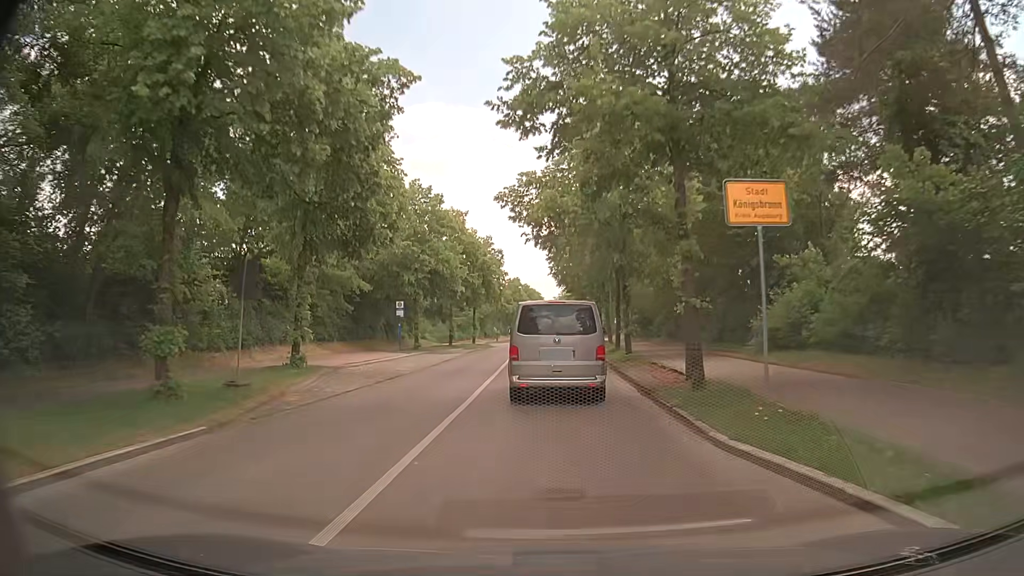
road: tertiary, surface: asphalt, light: Day
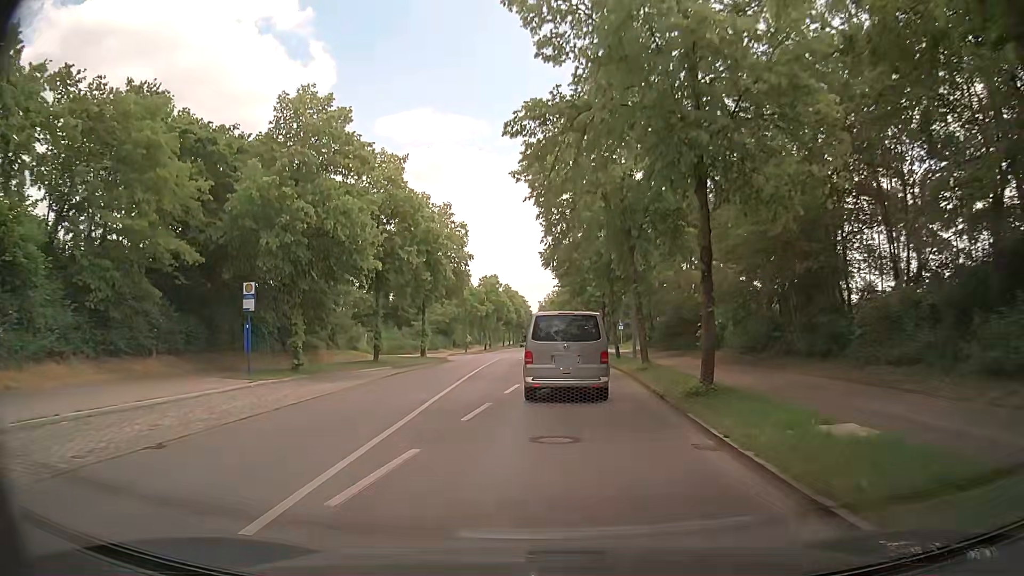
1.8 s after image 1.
(+0.3, +22.4) m; +1°
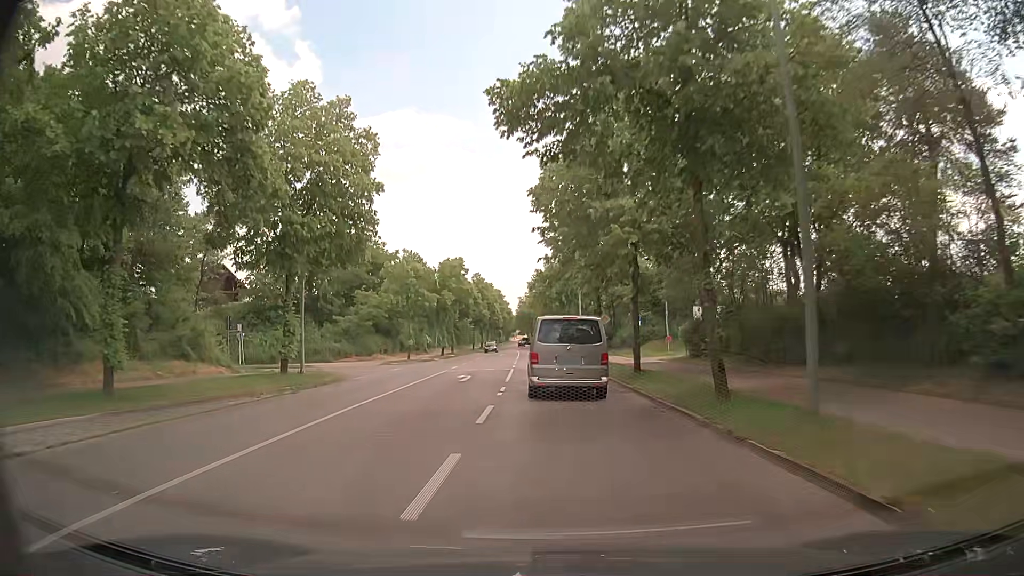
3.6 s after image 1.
(+0.4, +24.3) m; +1°
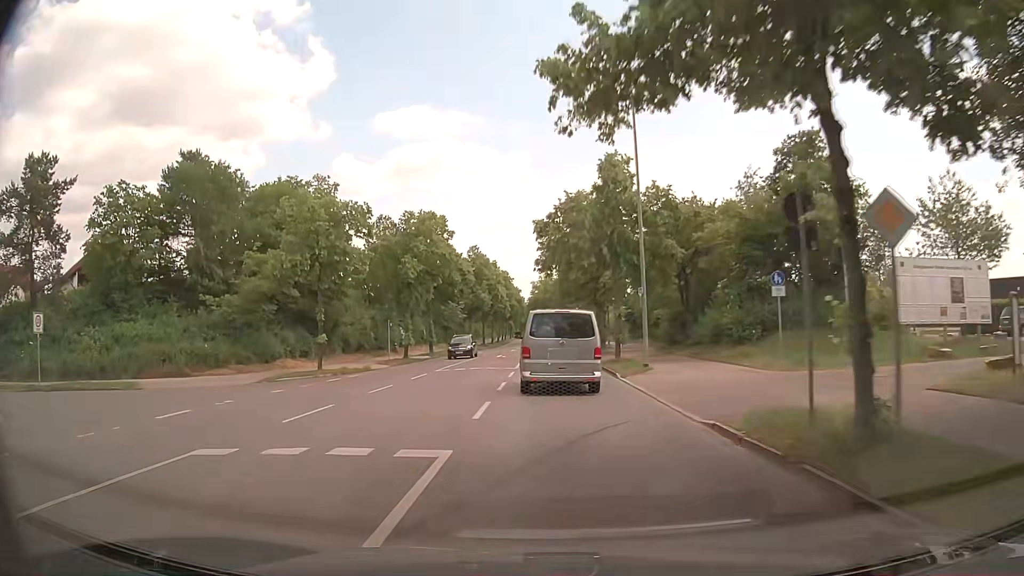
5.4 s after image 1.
(-0.2, +25.5) m; -1°
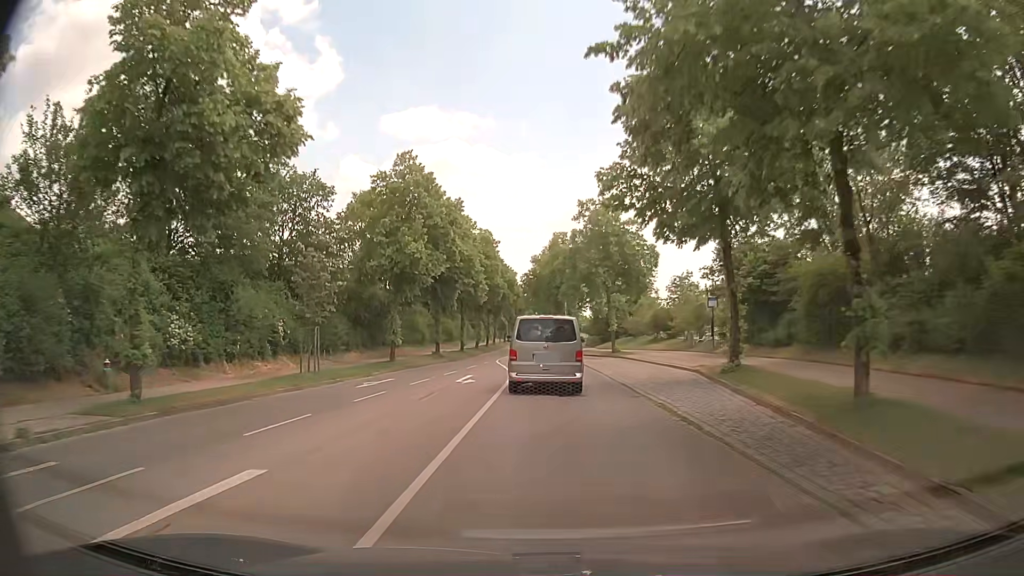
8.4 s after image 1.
(-0.1, +42.1) m; 0°
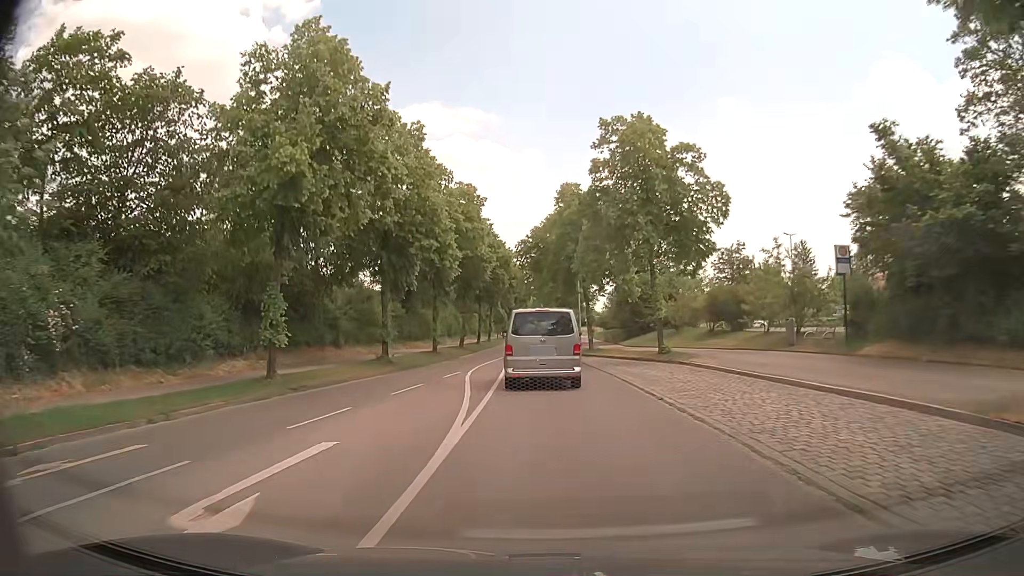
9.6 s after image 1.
(0.0, +17.5) m; -1°
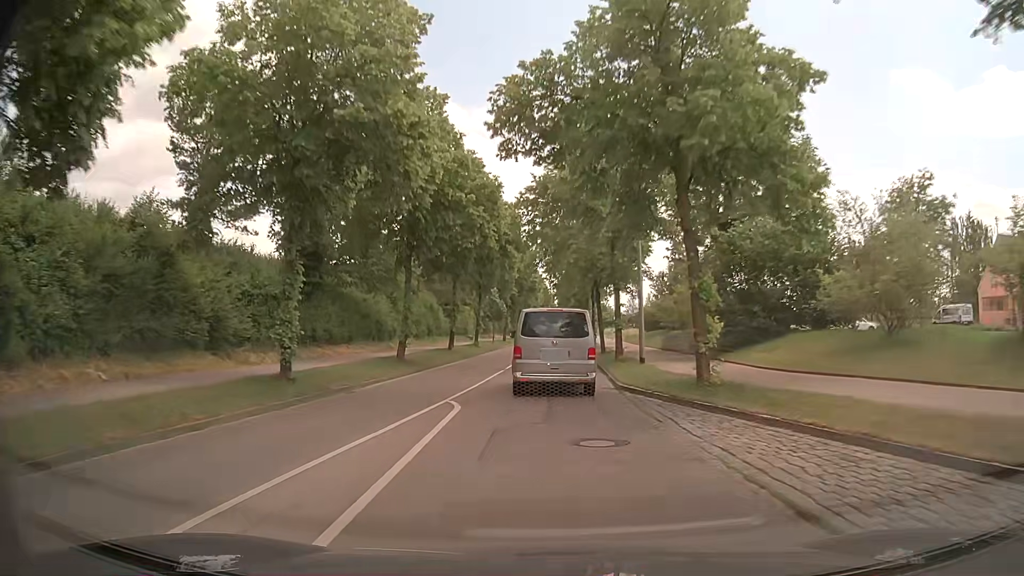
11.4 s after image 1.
(-0.2, +26.2) m; -1°
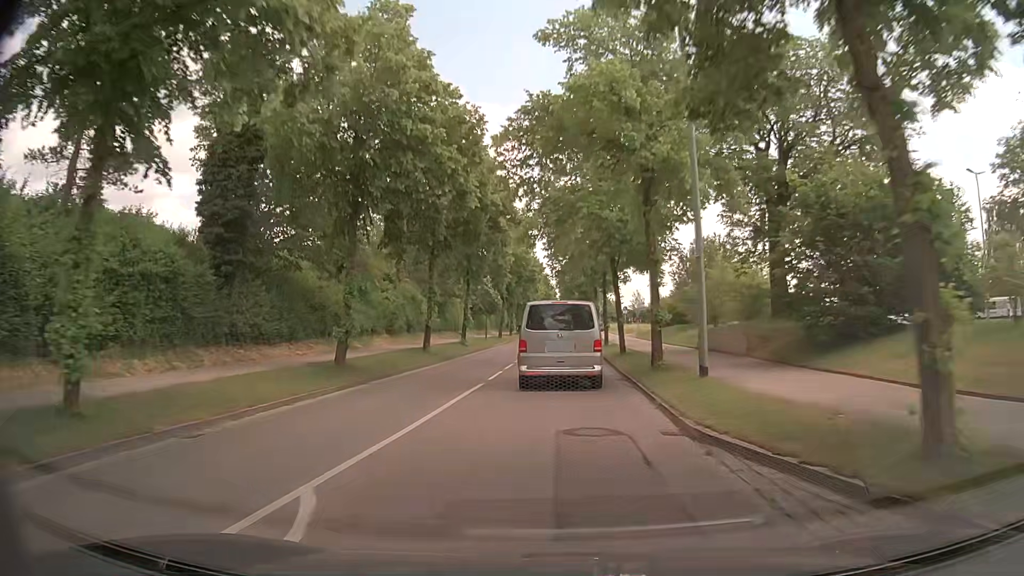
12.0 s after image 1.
(0.0, +8.5) m; 0°
(0, +10) (0, +20) (0, +30) (0, +40) (+1, +50) (+1, +60) (+1, +70) (+1, +80) (+2, +90) (+2, +100) m
